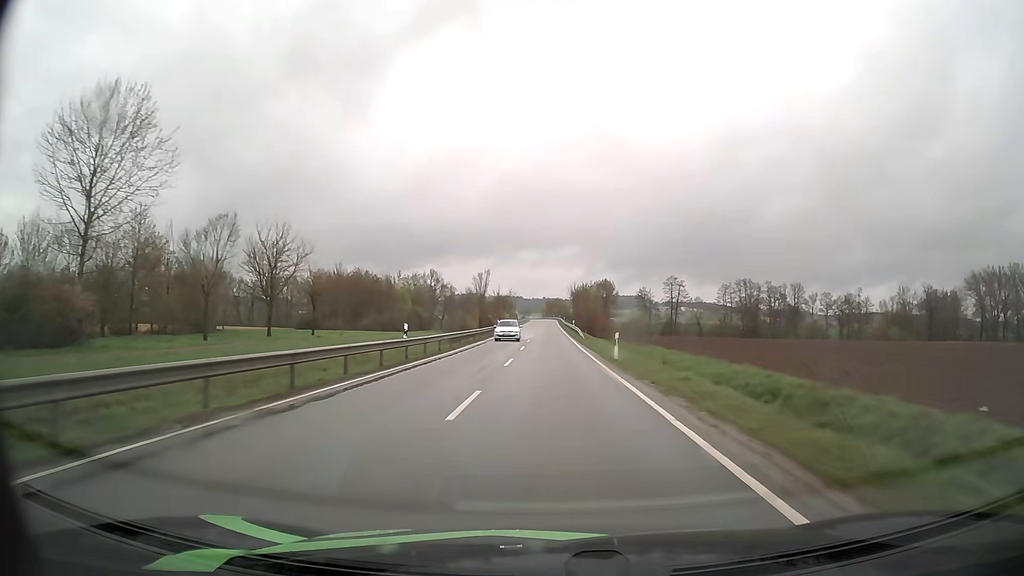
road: tertiary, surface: asphalt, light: Day
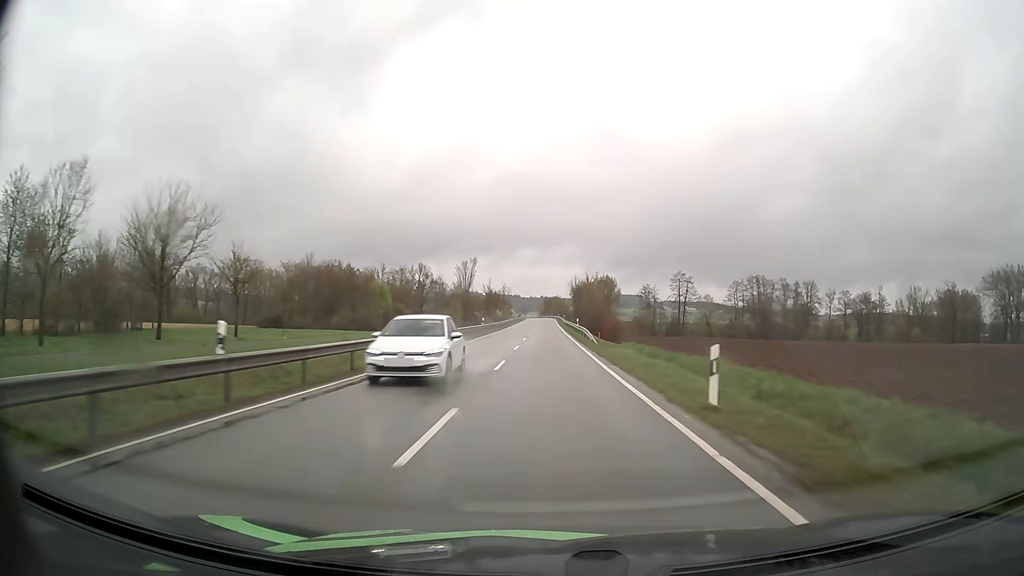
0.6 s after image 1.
(0.0, +15.3) m; 0°
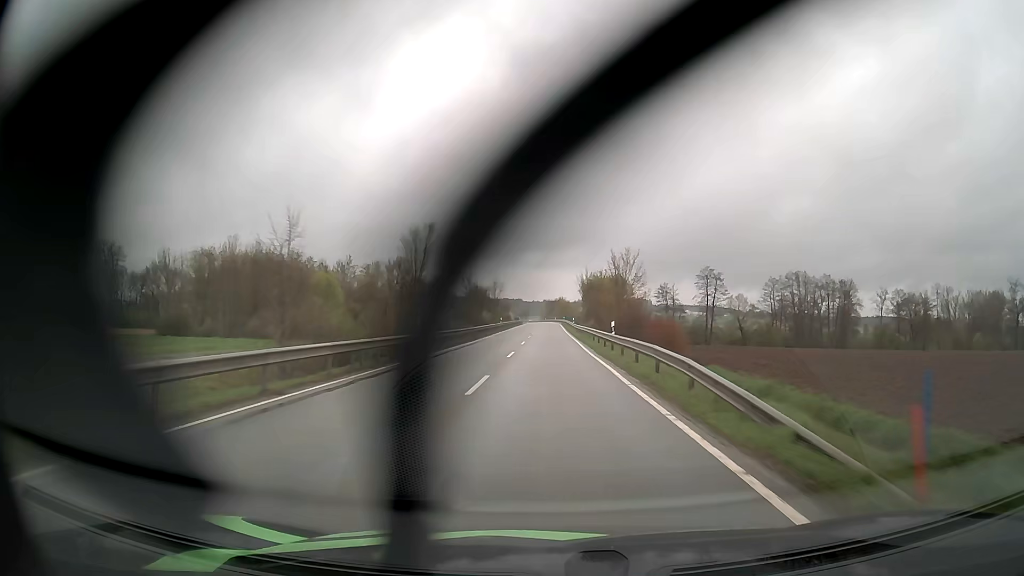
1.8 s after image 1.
(-0.1, +30.6) m; 0°
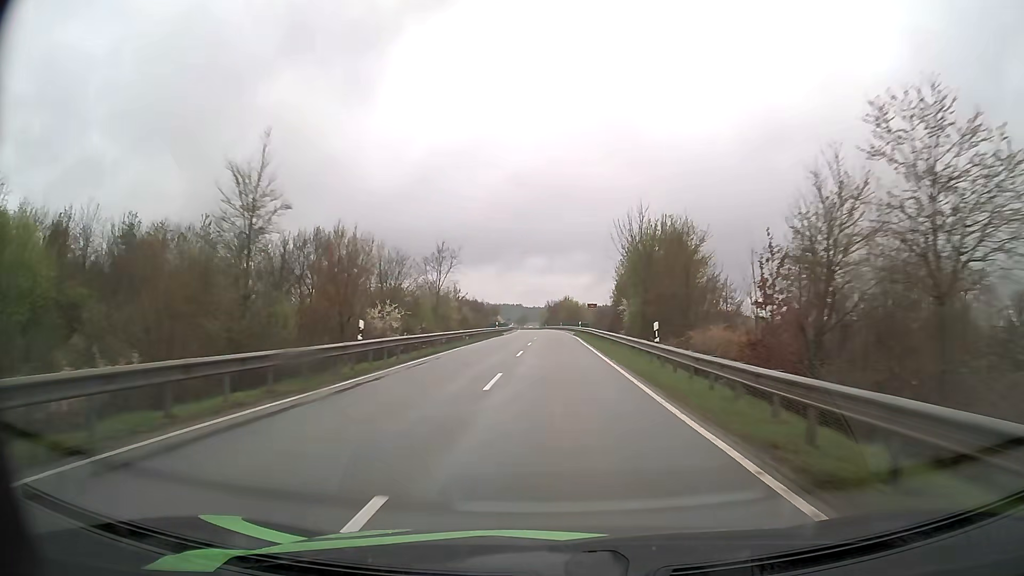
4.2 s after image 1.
(-0.1, +59.7) m; 0°
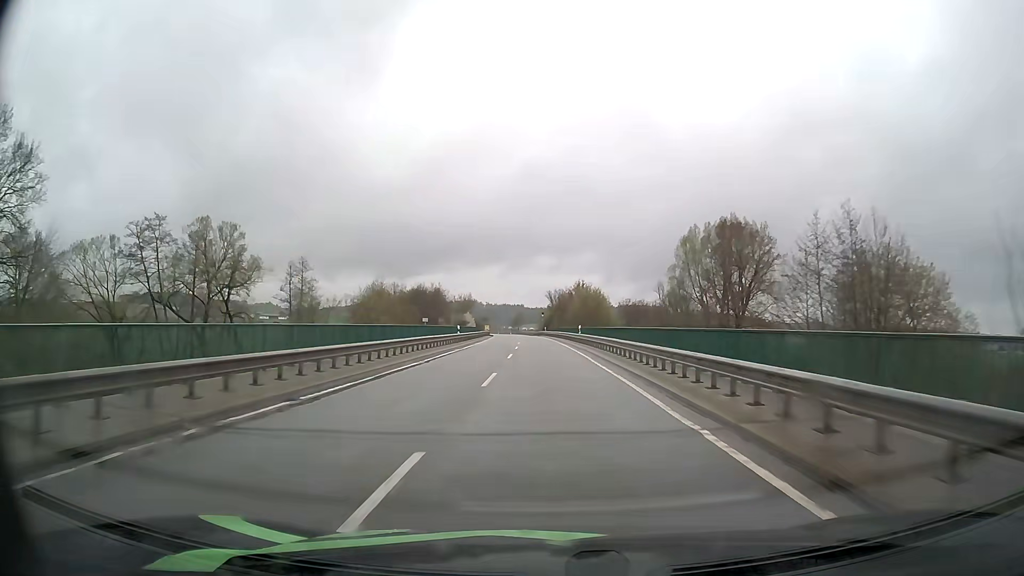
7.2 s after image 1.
(+0.2, +71.3) m; 0°
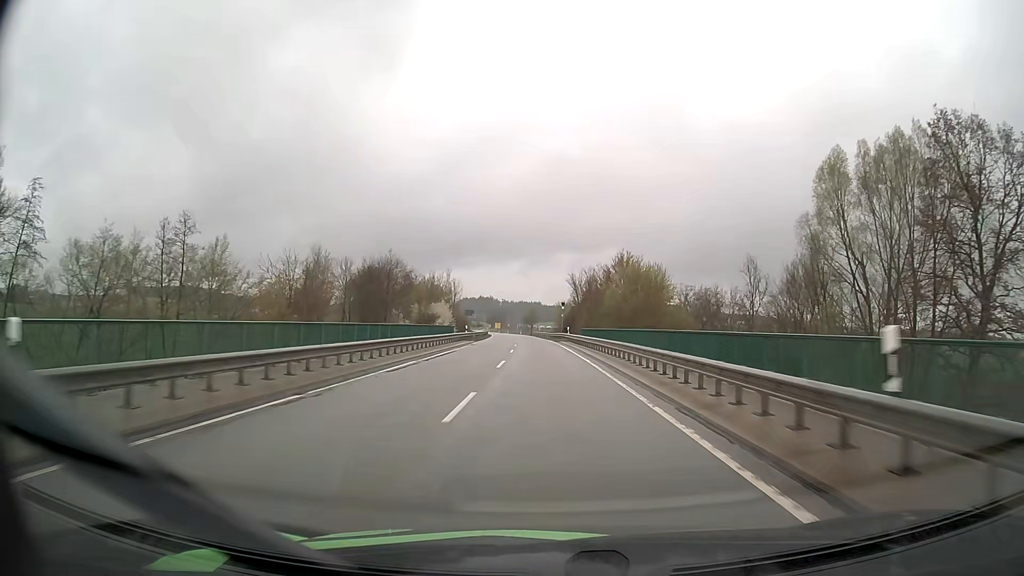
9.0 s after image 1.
(-0.5, +42.2) m; -2°
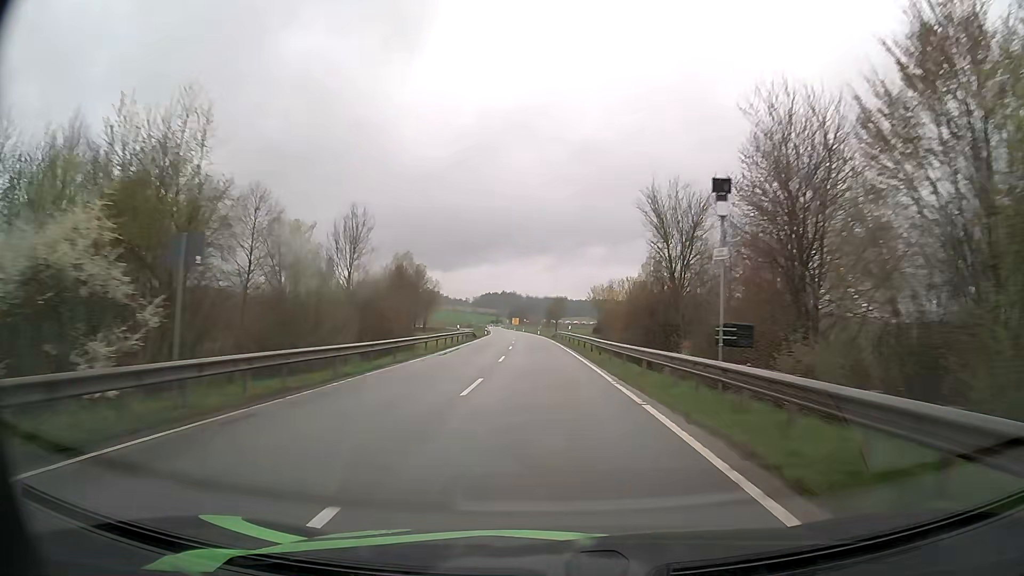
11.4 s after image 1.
(-0.9, +57.3) m; -2°
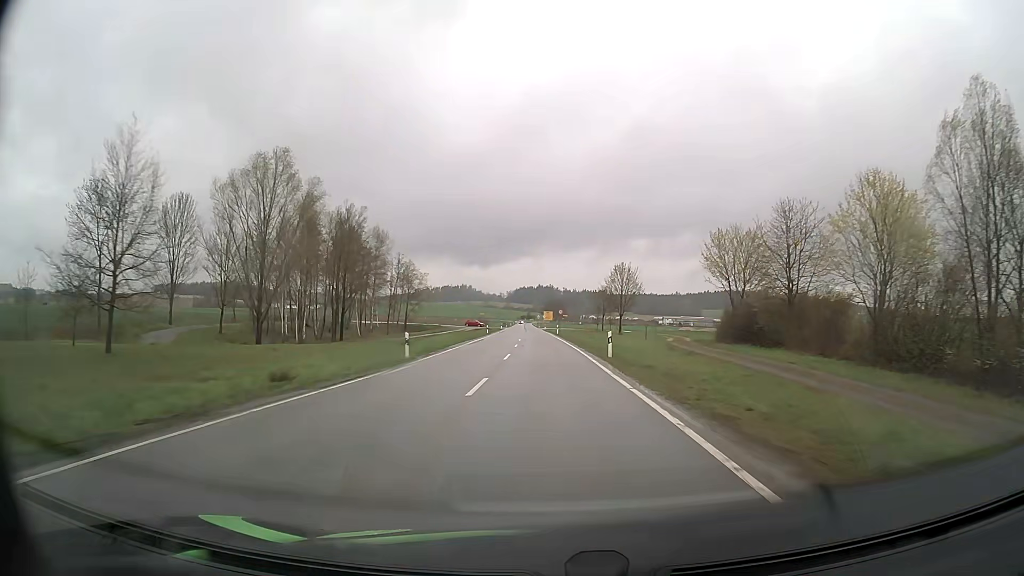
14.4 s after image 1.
(-2.3, +73.7) m; -3°
(0, +10) (0, +20) (0, +30) (0, +40) (-1, +50) (-1, +60) (-1, +70) (-1, +80) (-2, +90) (-2, +100) m
